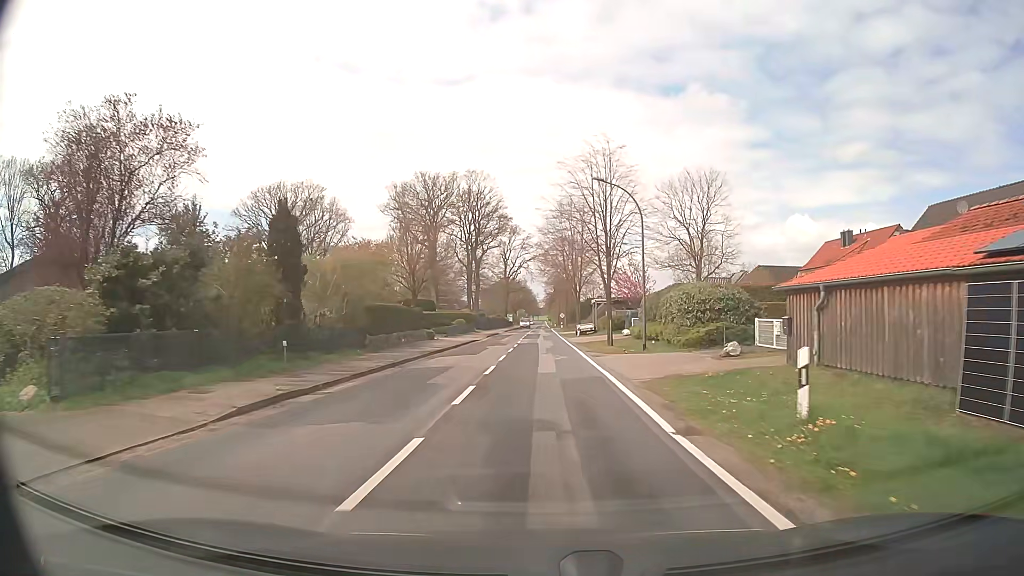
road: secondary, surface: asphalt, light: Day
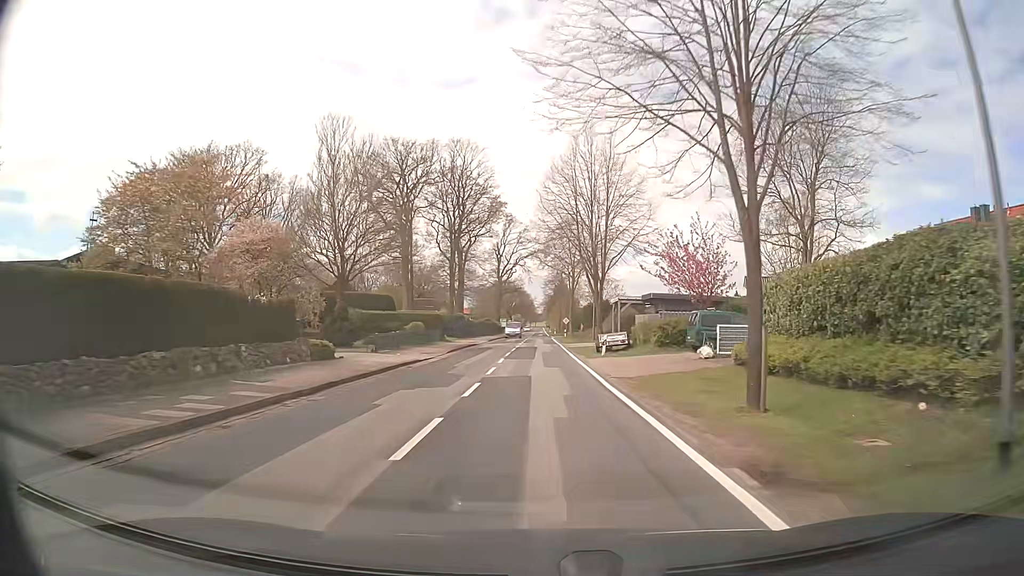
(+0.2, +23.1) m; +1°
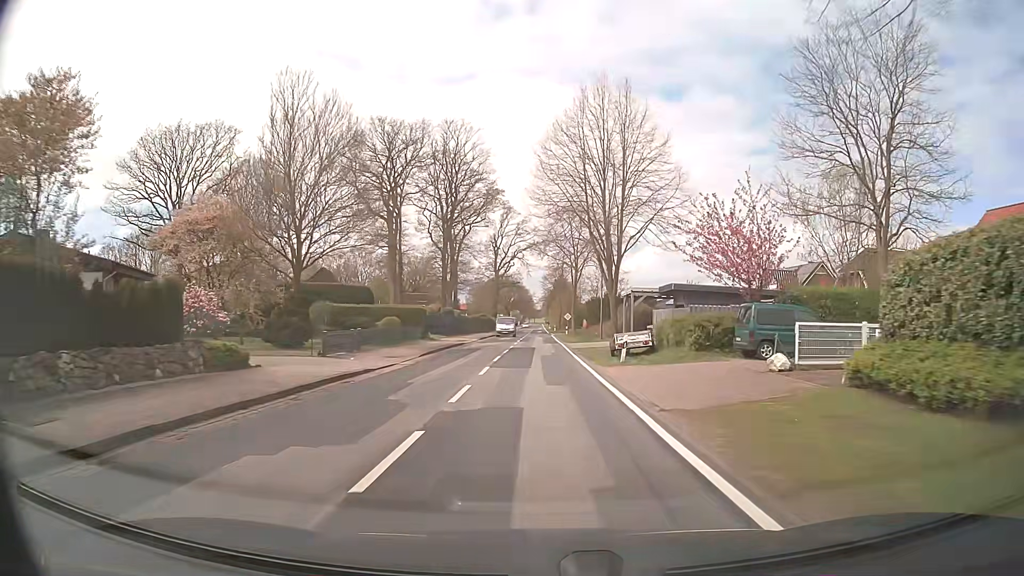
(0.0, +7.7) m; 0°
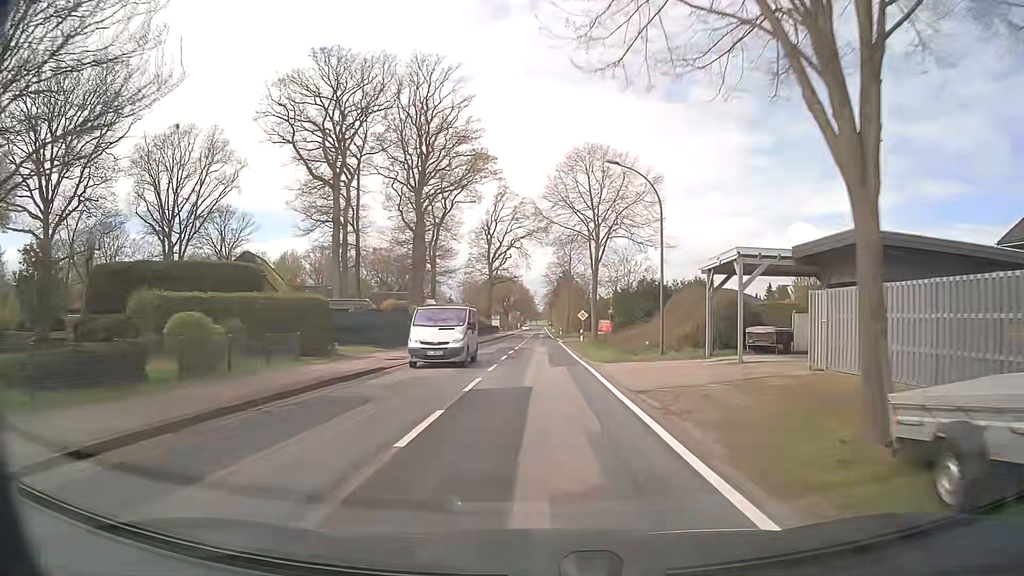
(0.0, +23.0) m; 0°
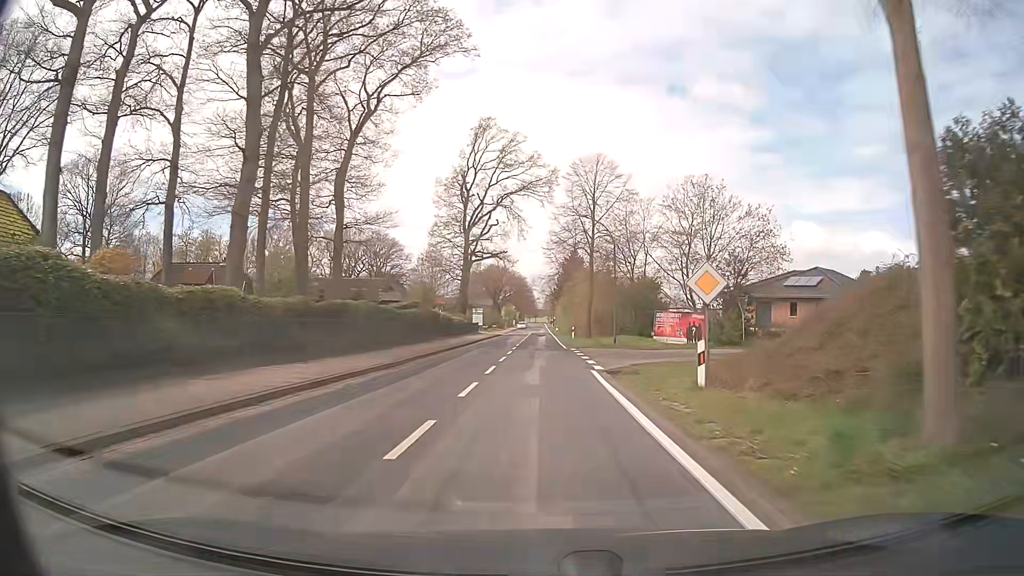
(+0.1, +38.2) m; 0°
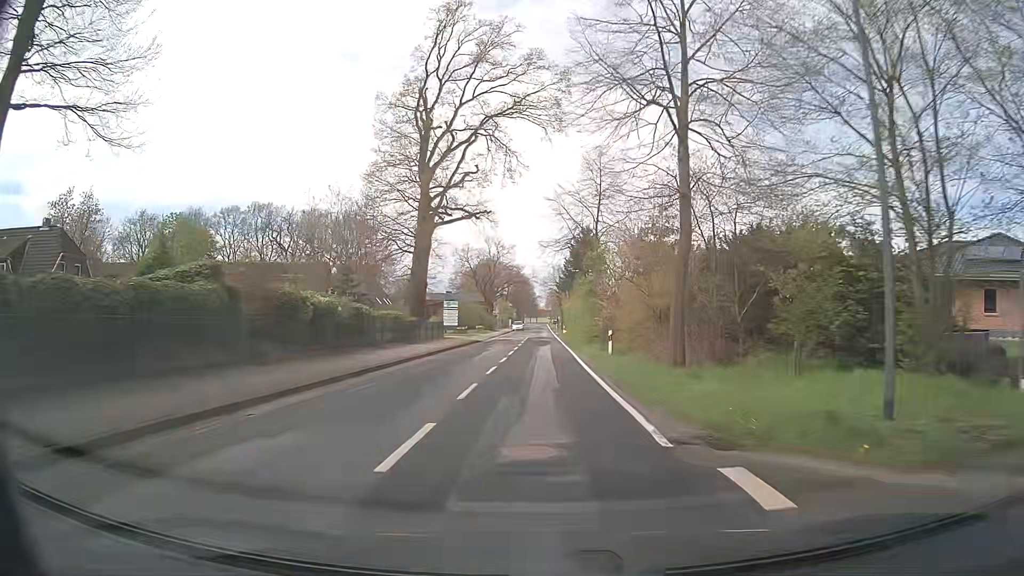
(-0.1, +30.6) m; 0°
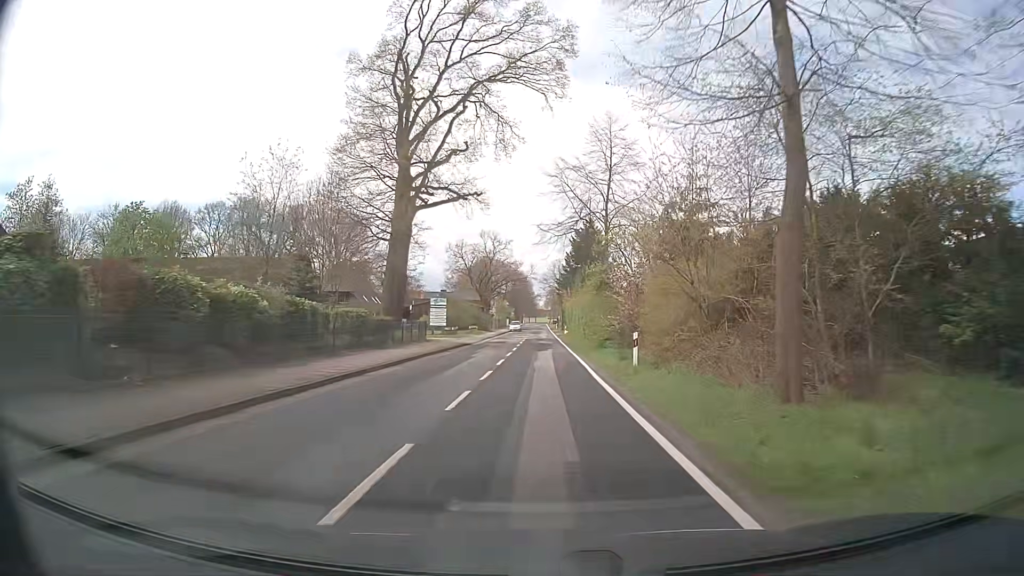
(0.0, +7.7) m; 0°
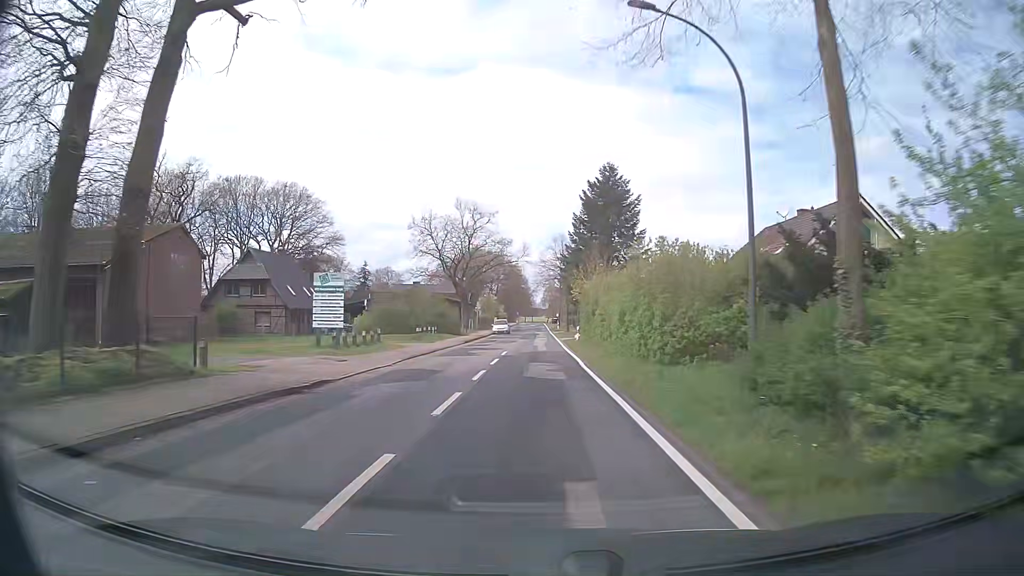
(-0.1, +30.6) m; 0°
(0, +10) (0, +20) (0, +30) (0, +40) (0, +50) (0, +60) (0, +70) (0, +80) (0, +90) (0, +100) m
